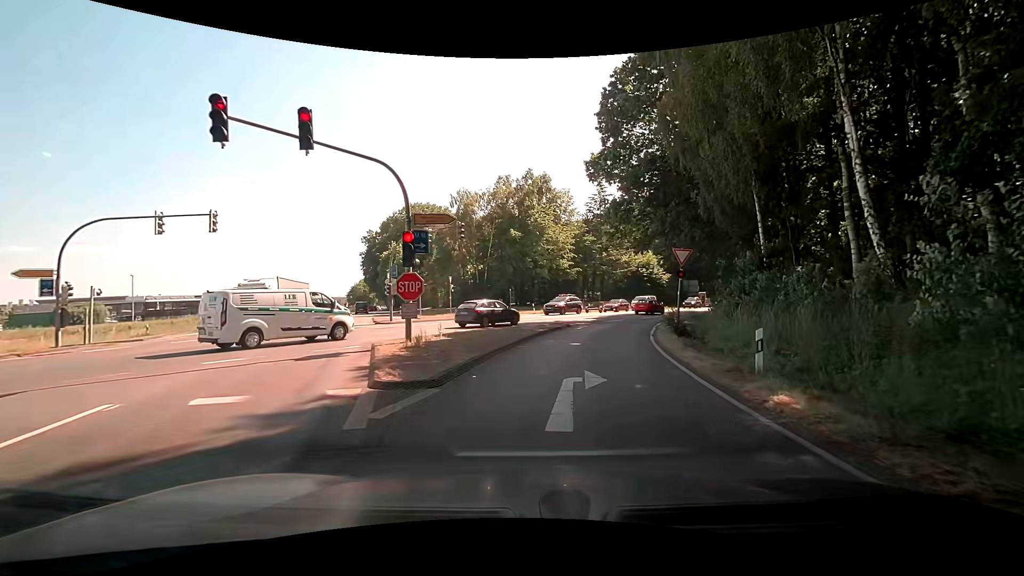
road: primary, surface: asphalt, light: Day
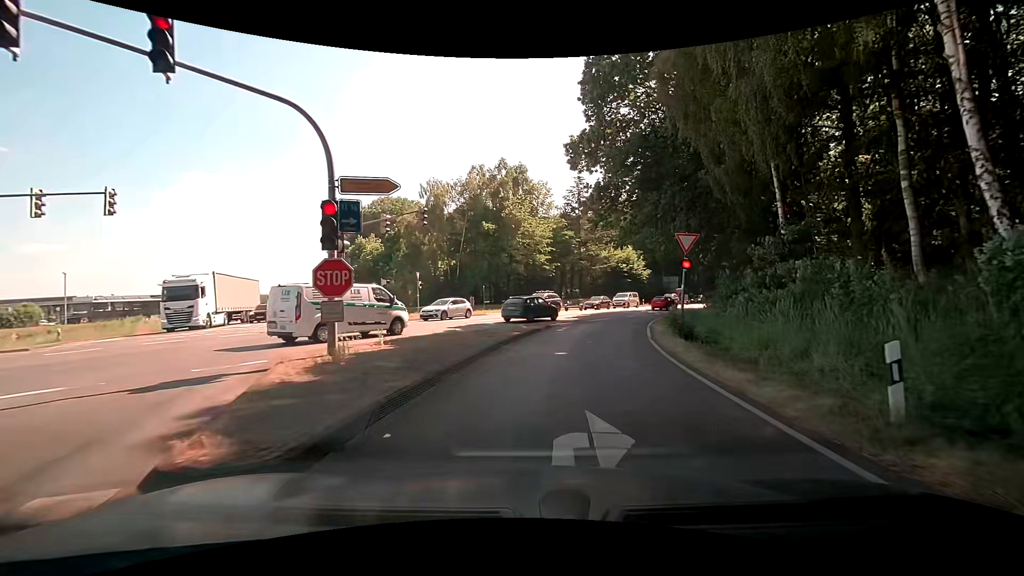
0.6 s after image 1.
(0.0, +4.3) m; +2°
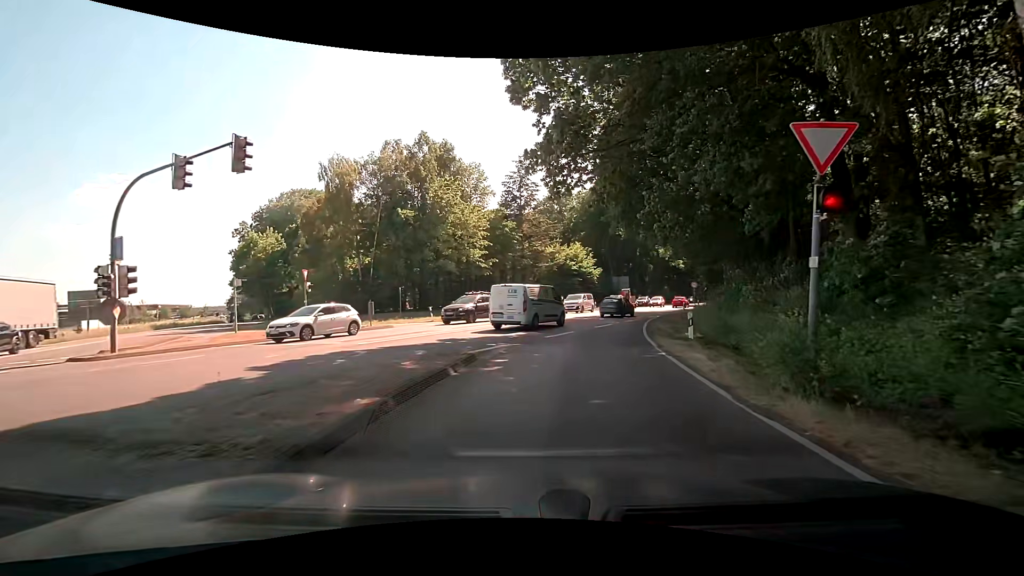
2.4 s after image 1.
(+0.9, +12.0) m; +9°
